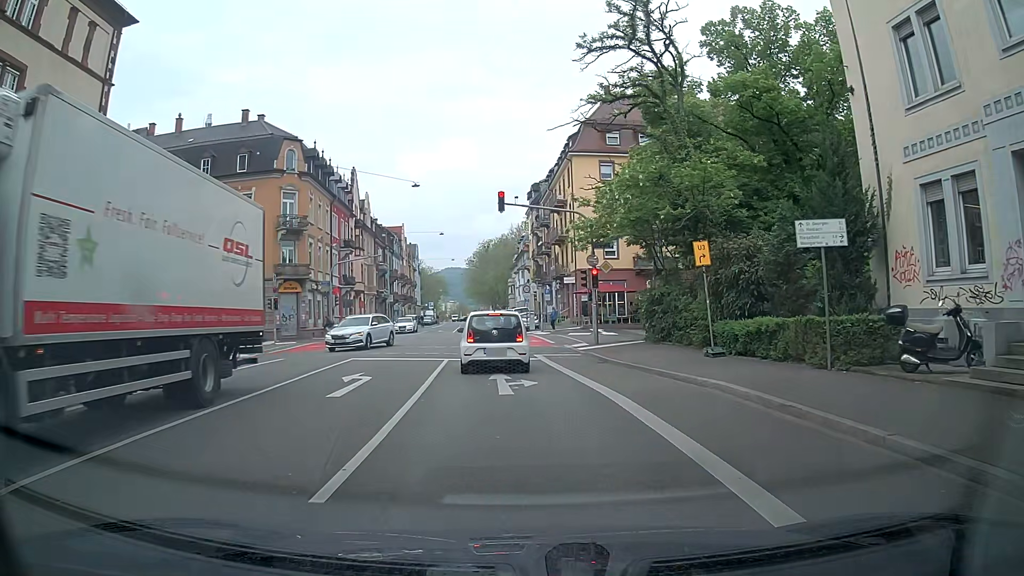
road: secondary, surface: asphalt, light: Day
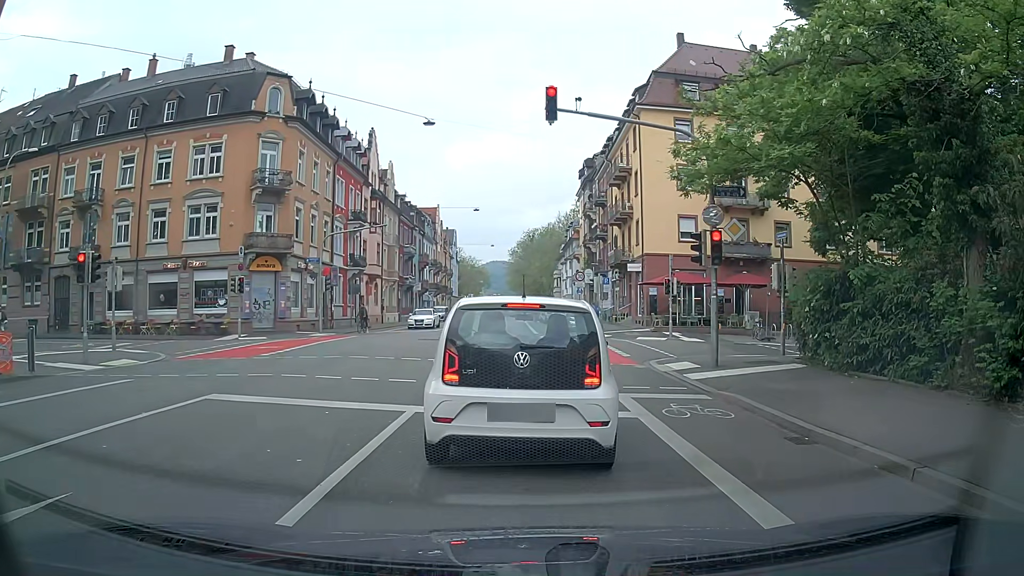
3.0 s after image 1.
(-0.5, +12.2) m; -6°
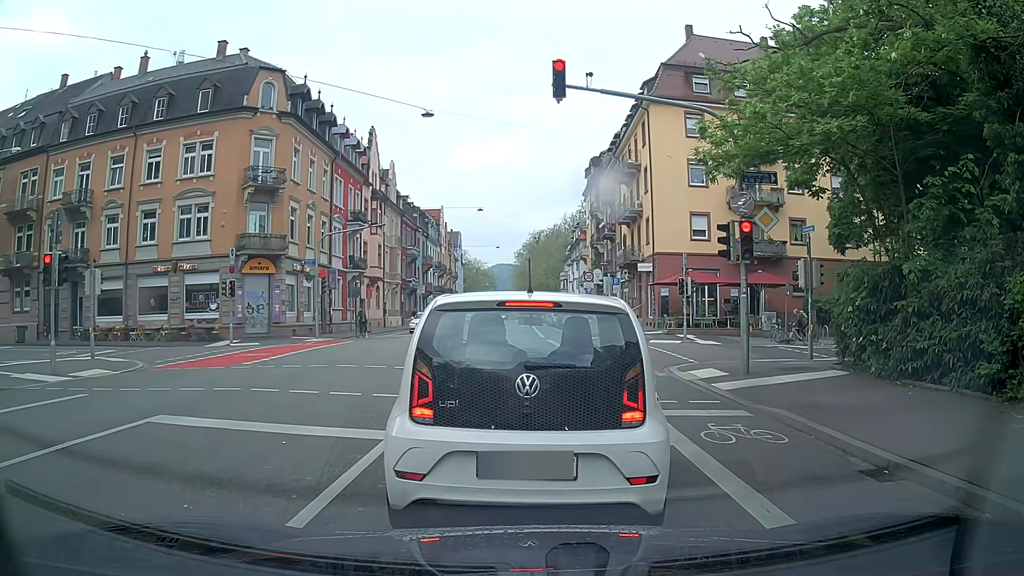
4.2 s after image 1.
(0.0, +1.7) m; 0°
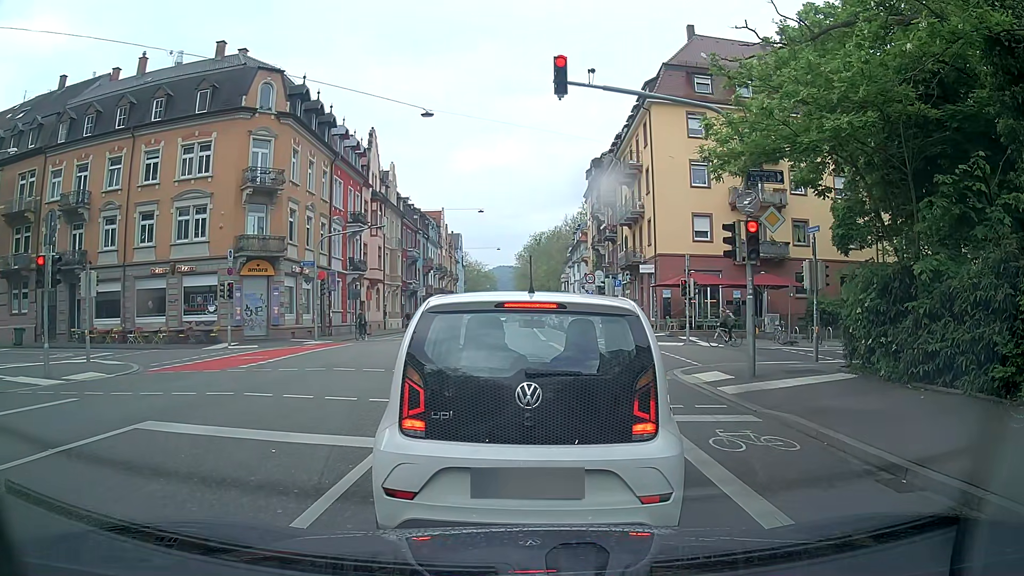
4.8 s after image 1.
(0.0, +0.3) m; 0°
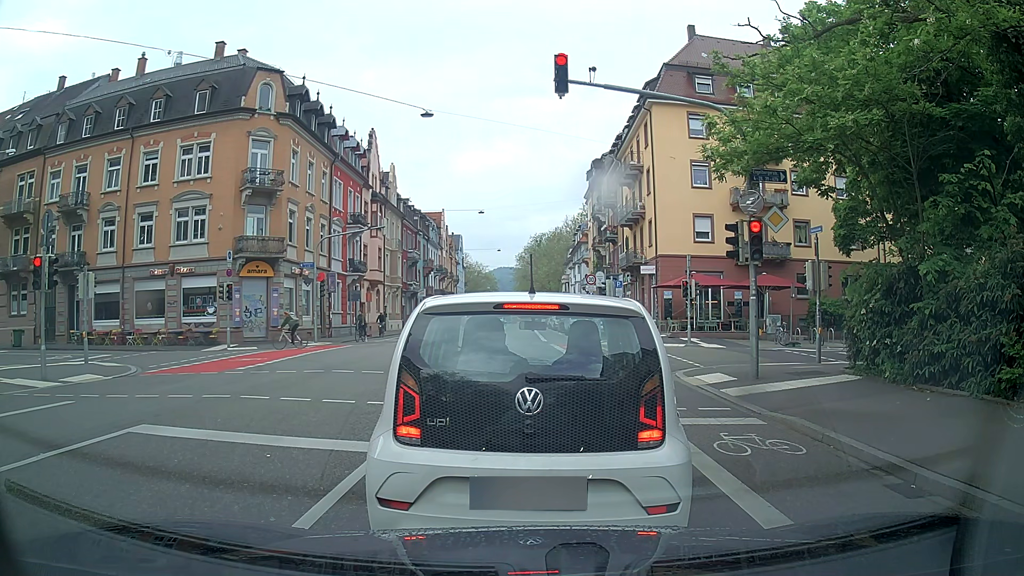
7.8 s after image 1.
(0.0, +0.3) m; 0°
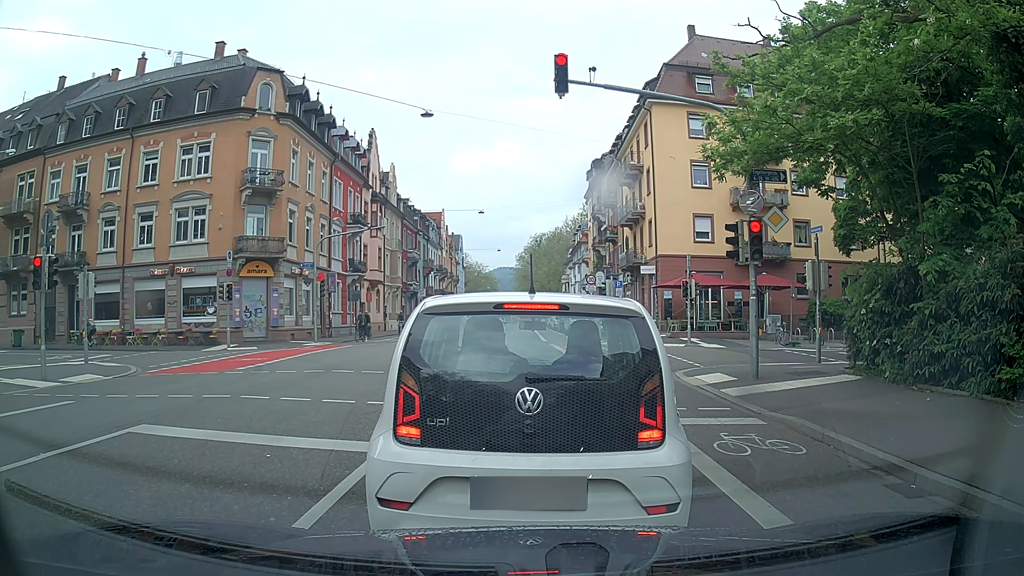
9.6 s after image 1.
(0.0, 0.0) m; 0°
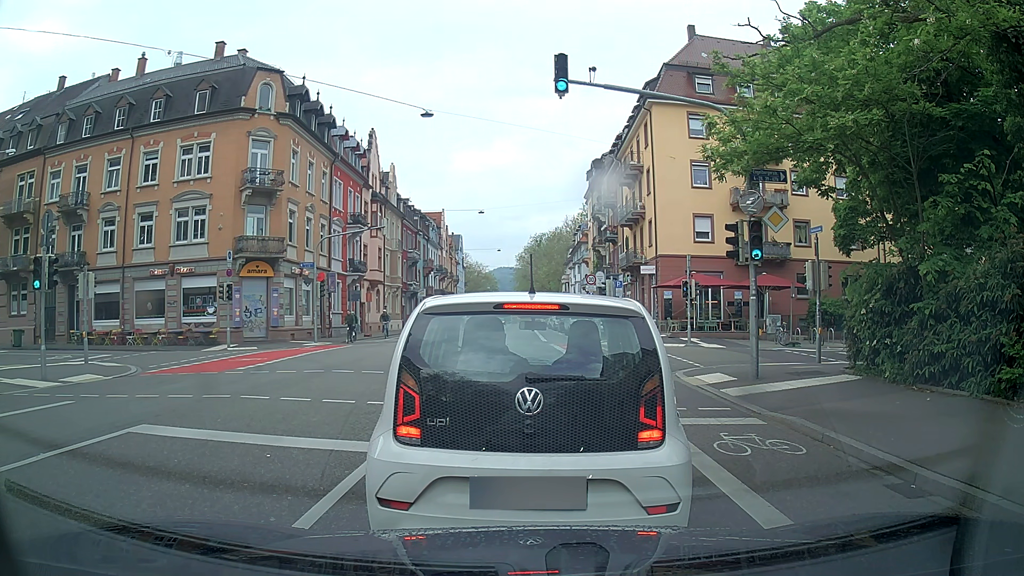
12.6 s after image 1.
(0.0, 0.0) m; 0°
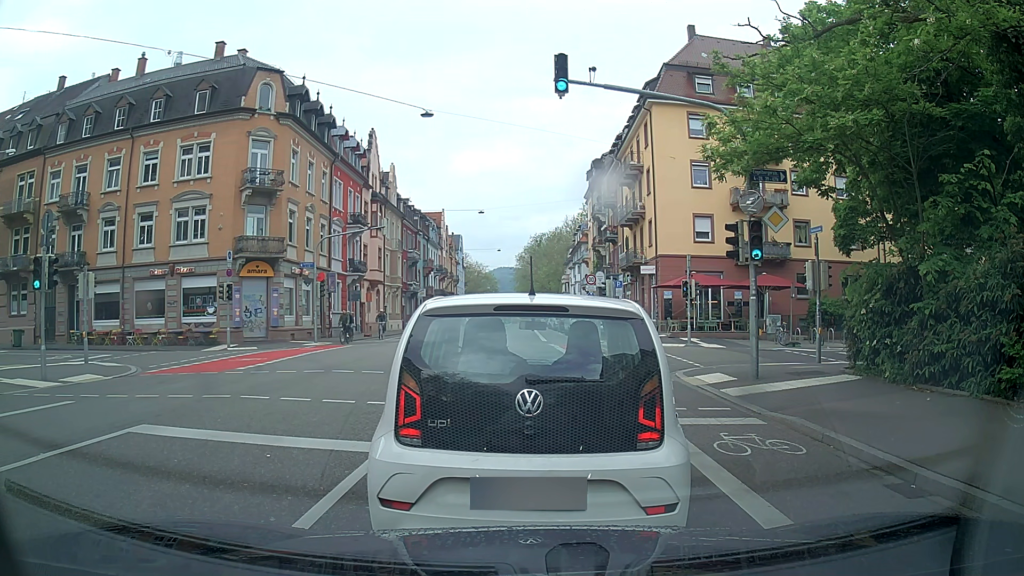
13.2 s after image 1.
(0.0, 0.0) m; 0°
